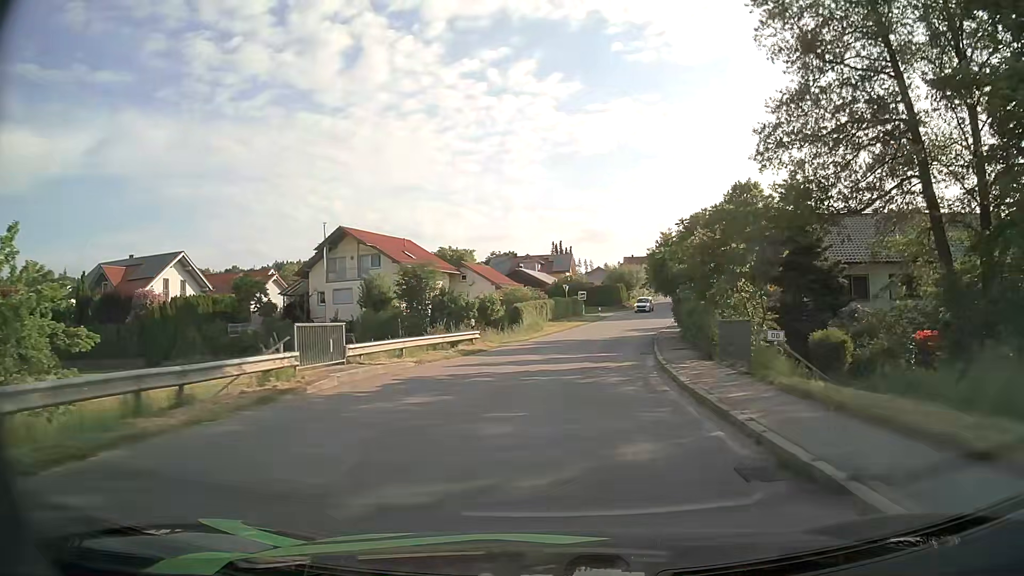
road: tertiary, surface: asphalt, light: Day
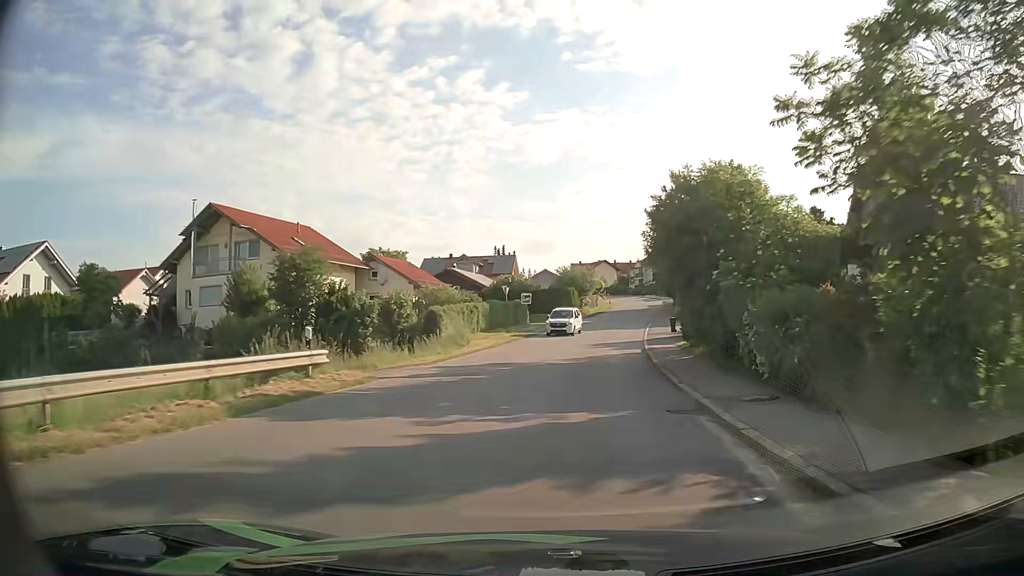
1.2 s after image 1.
(+0.6, +15.1) m; +5°
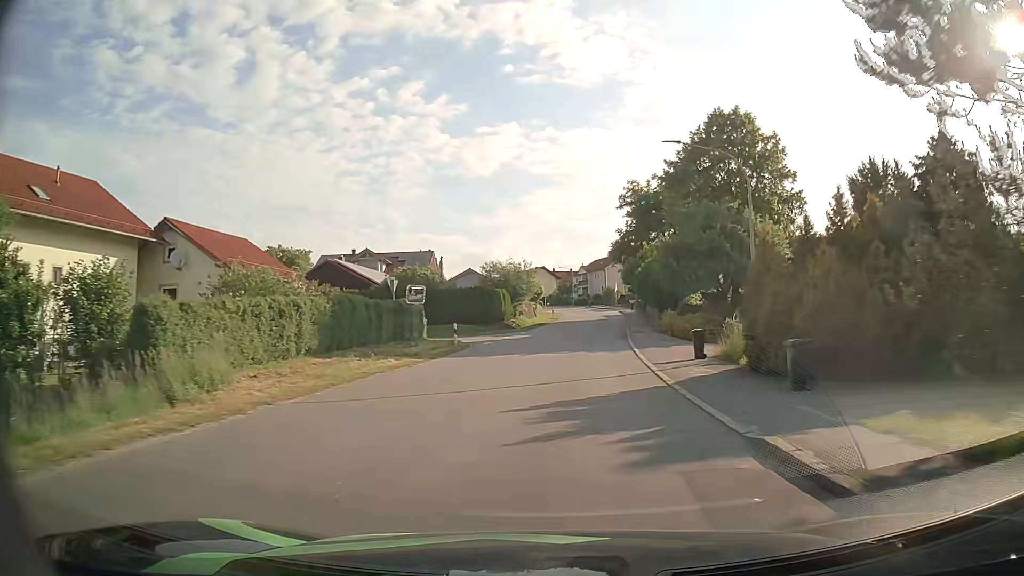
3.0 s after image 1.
(+1.2, +22.3) m; +5°
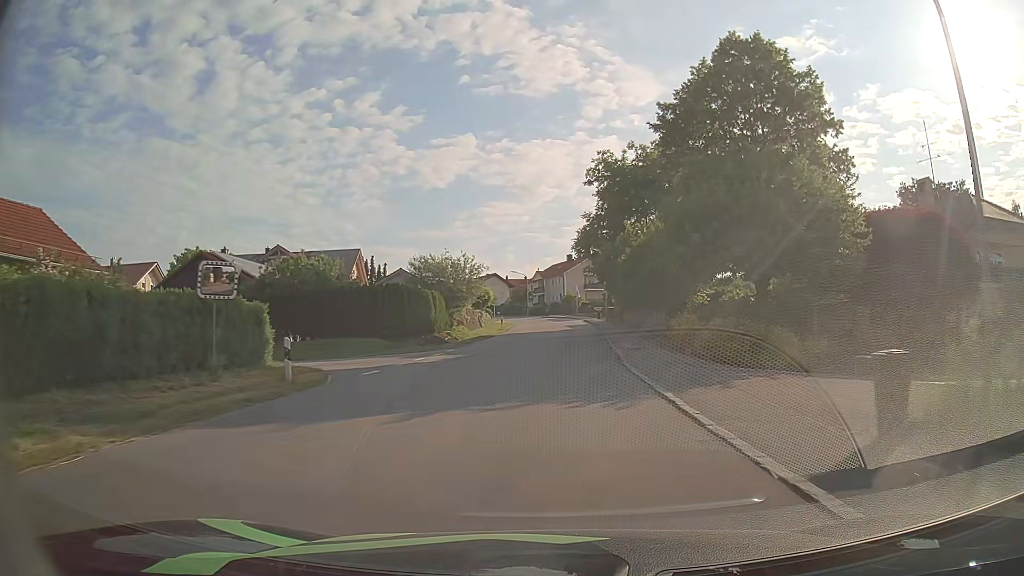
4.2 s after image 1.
(+0.6, +14.7) m; +4°
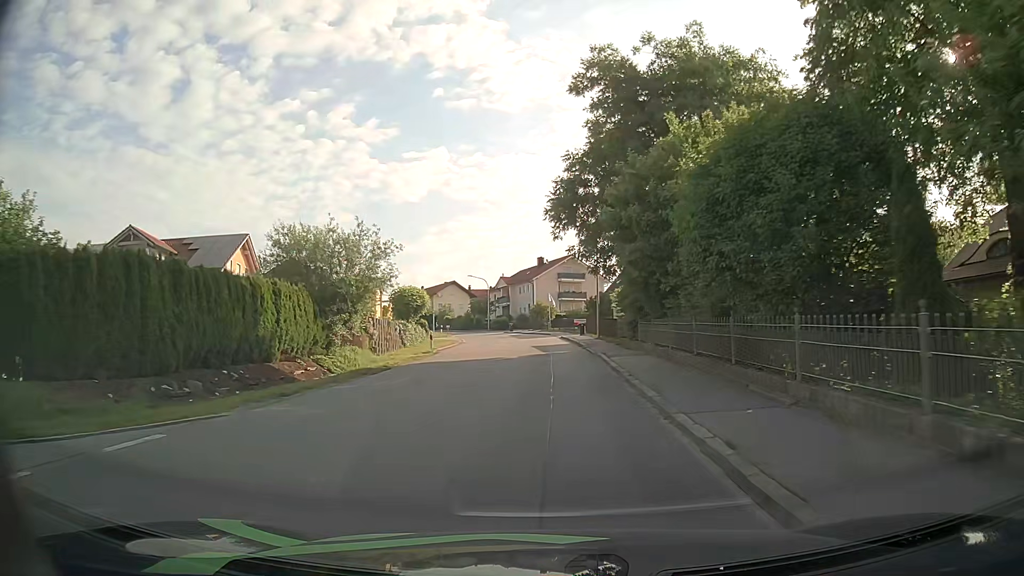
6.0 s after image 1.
(+0.7, +21.4) m; +3°
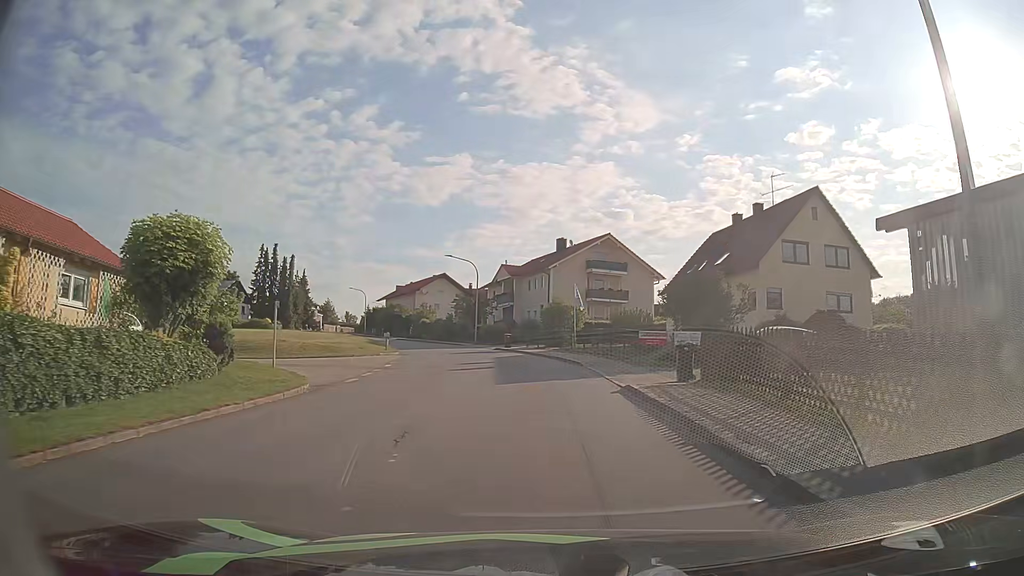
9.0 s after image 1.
(-0.6, +32.9) m; -2°
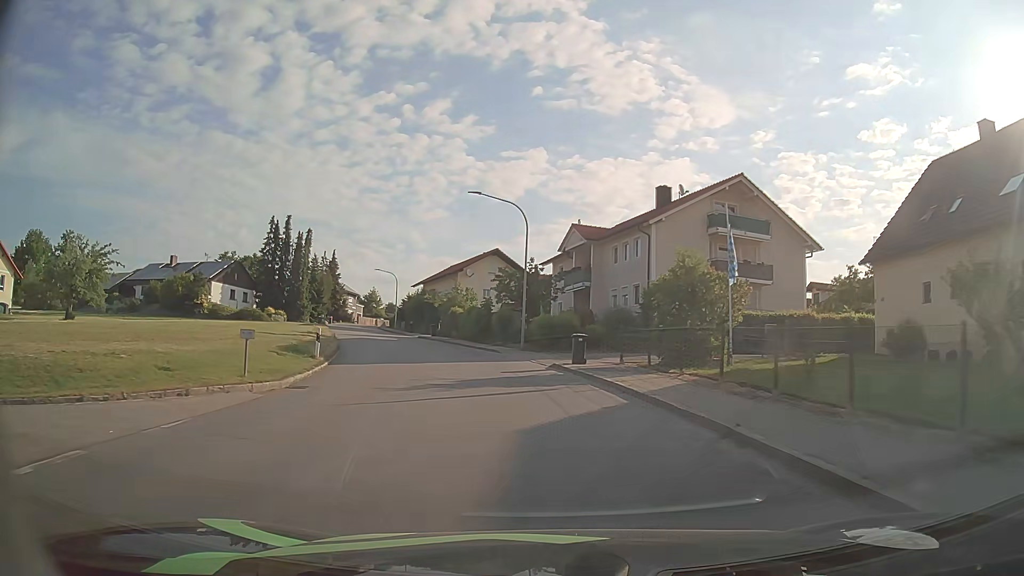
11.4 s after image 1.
(-1.0, +25.0) m; -6°
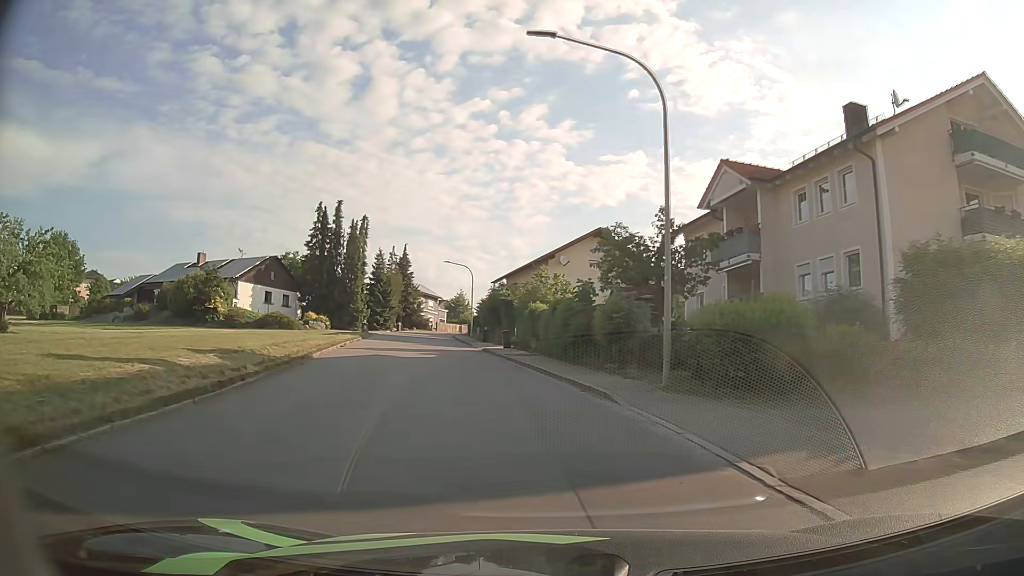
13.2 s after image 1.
(-1.1, +18.4) m; -8°
(-1, +10) (-2, +20) (-4, +30) (-6, +40) (-8, +49) (-9, +59) (-11, +69) (-12, +79) (-12, +89) (-11, +99) m
